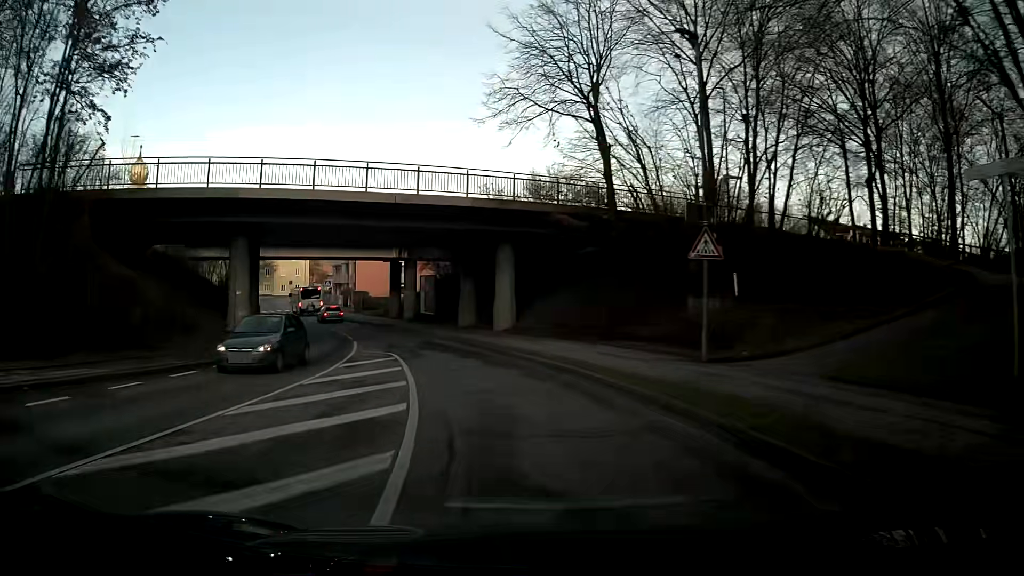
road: unclassified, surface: asphalt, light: Day
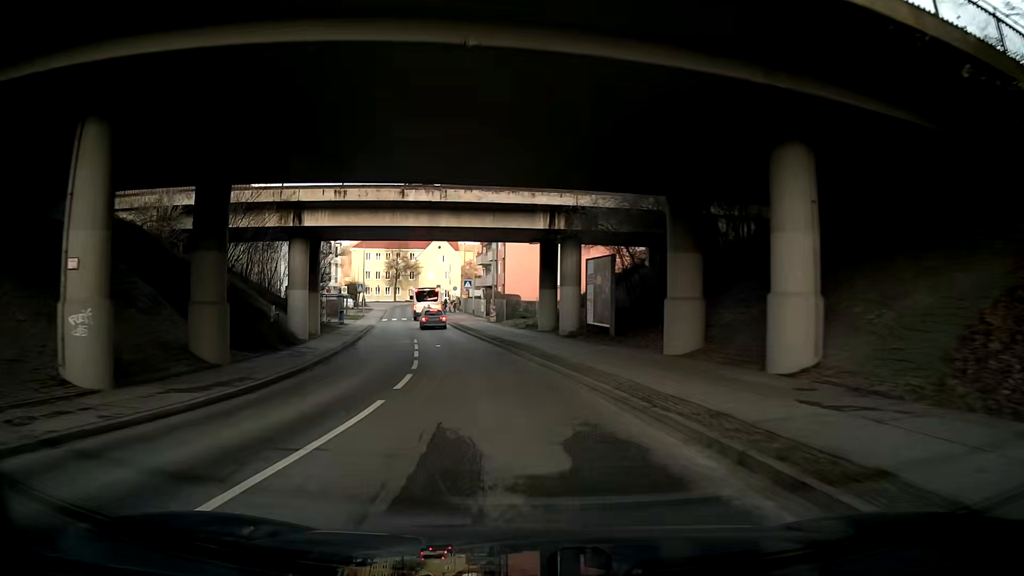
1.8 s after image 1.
(-2.7, +20.5) m; -14°
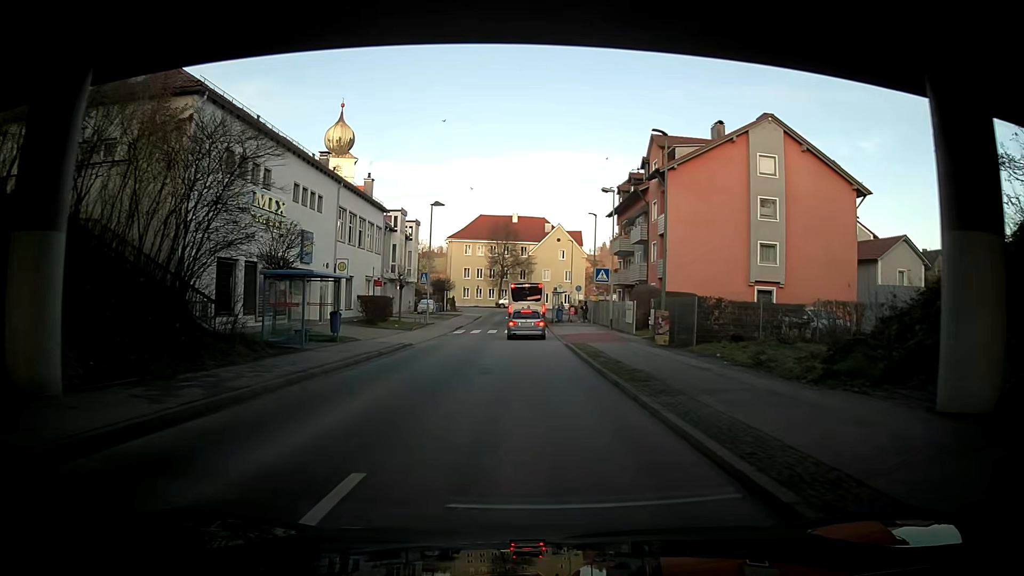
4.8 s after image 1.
(-2.6, +27.8) m; -8°
(0, +10) (0, +20) (-1, +30) (-1, +40) (-2, +50) (-2, +60) (-2, +70) (-2, +80) (+1, +89) (+9, +95) m
